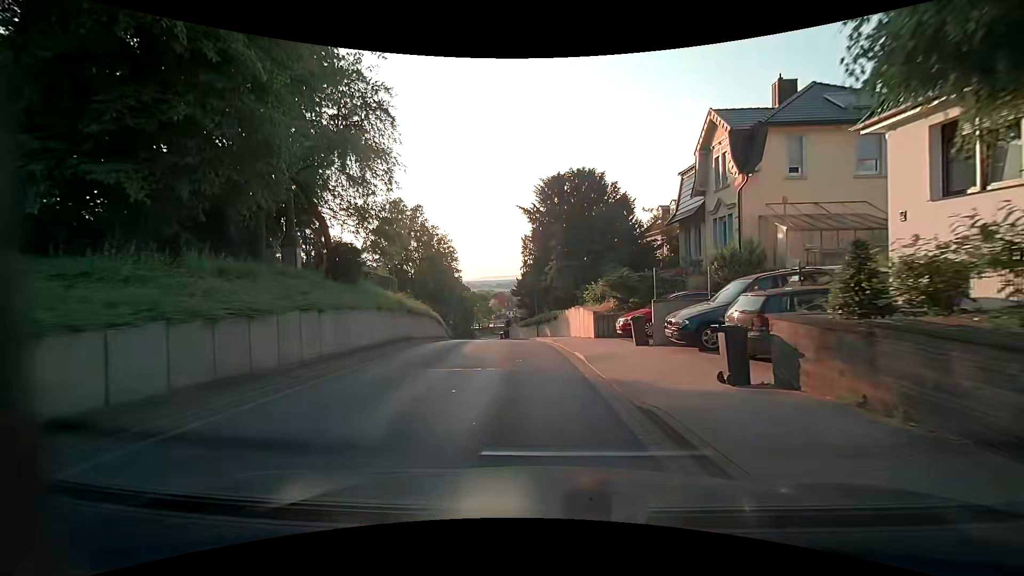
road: residential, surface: asphalt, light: Day
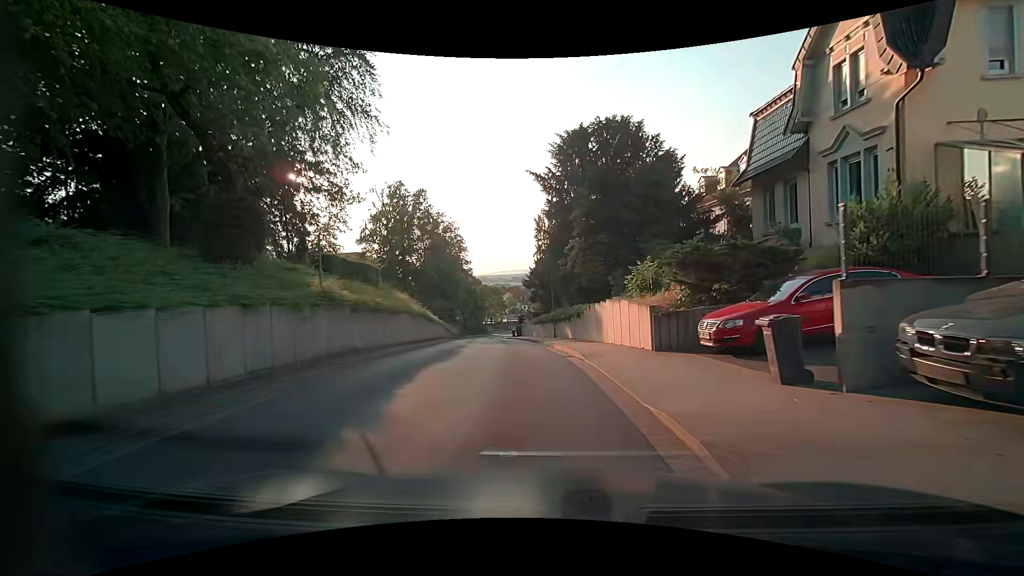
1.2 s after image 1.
(-0.1, +8.4) m; -2°
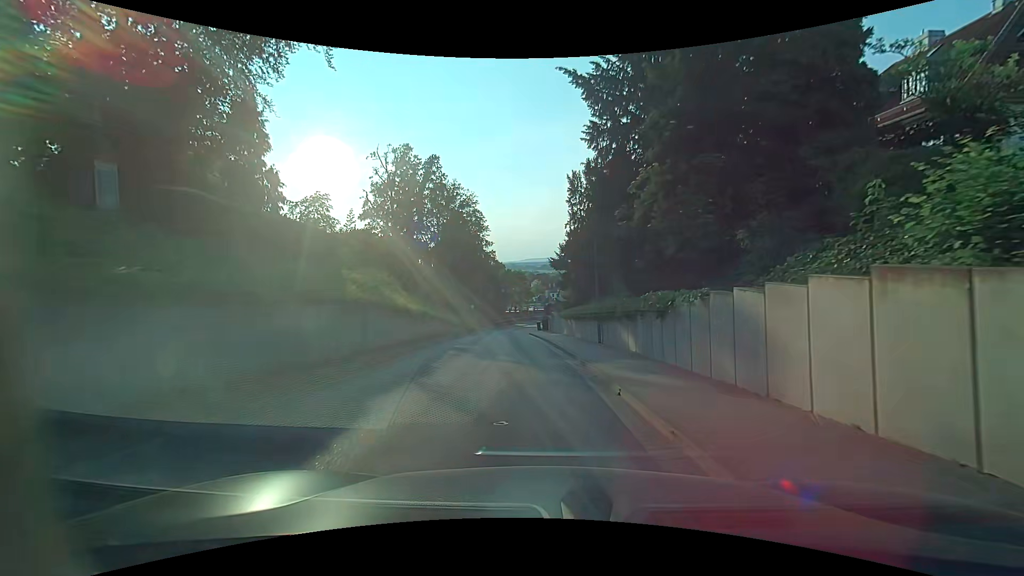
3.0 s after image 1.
(-0.3, +11.8) m; -2°
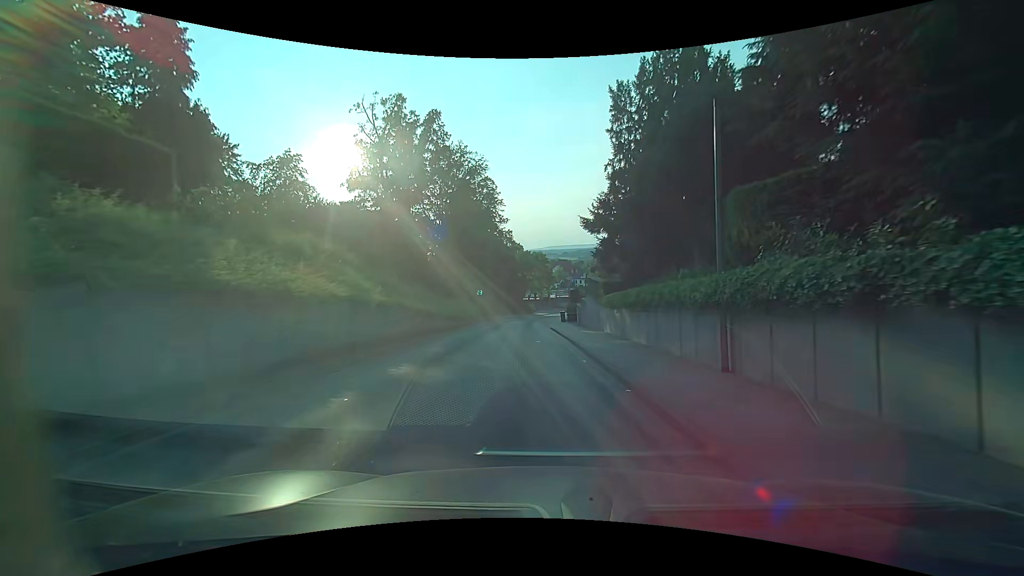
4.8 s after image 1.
(-0.4, +12.0) m; -3°
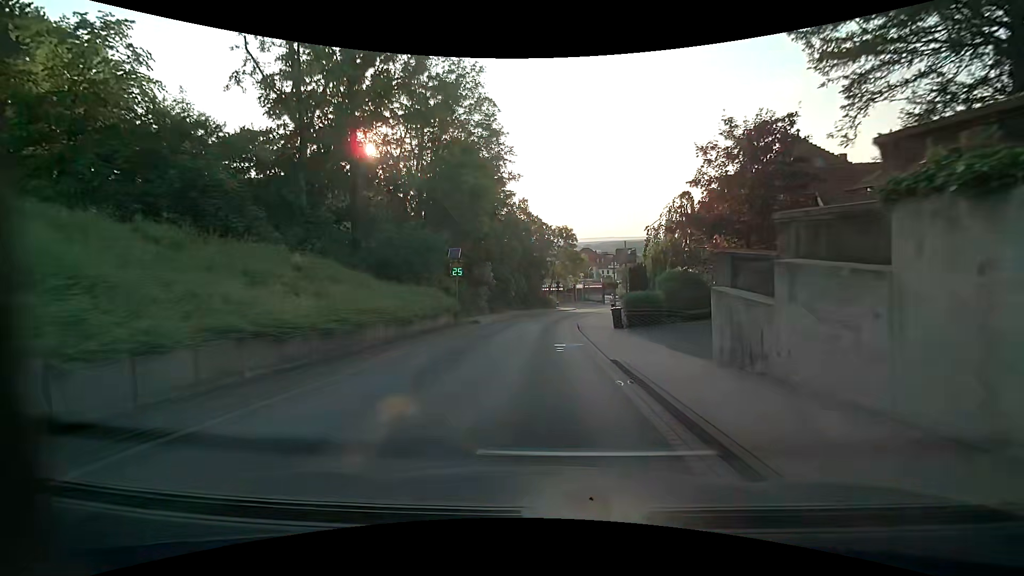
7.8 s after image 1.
(-0.9, +22.5) m; -3°
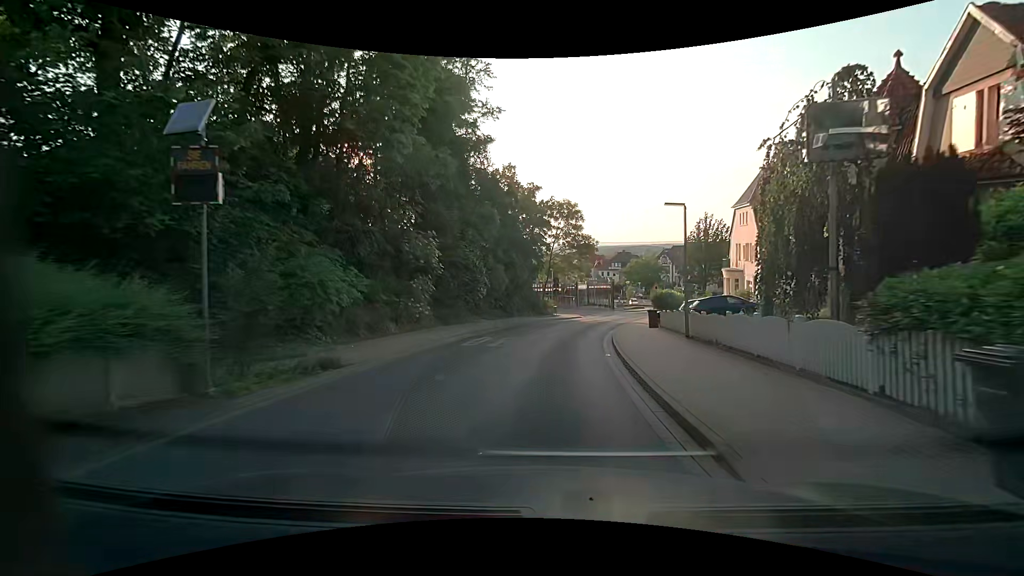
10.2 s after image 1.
(0.0, +19.4) m; +1°
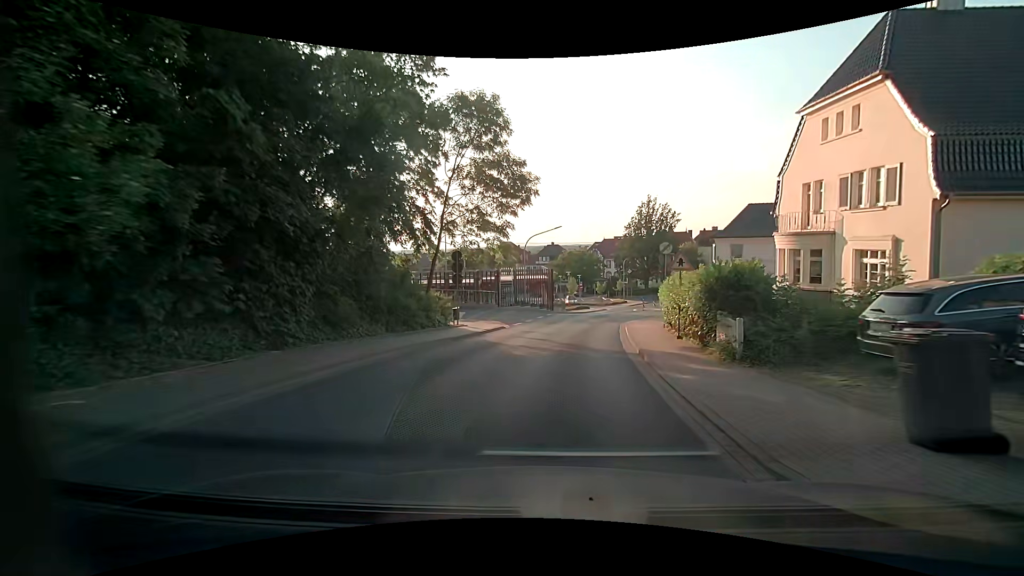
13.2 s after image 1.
(+1.3, +24.3) m; +8°
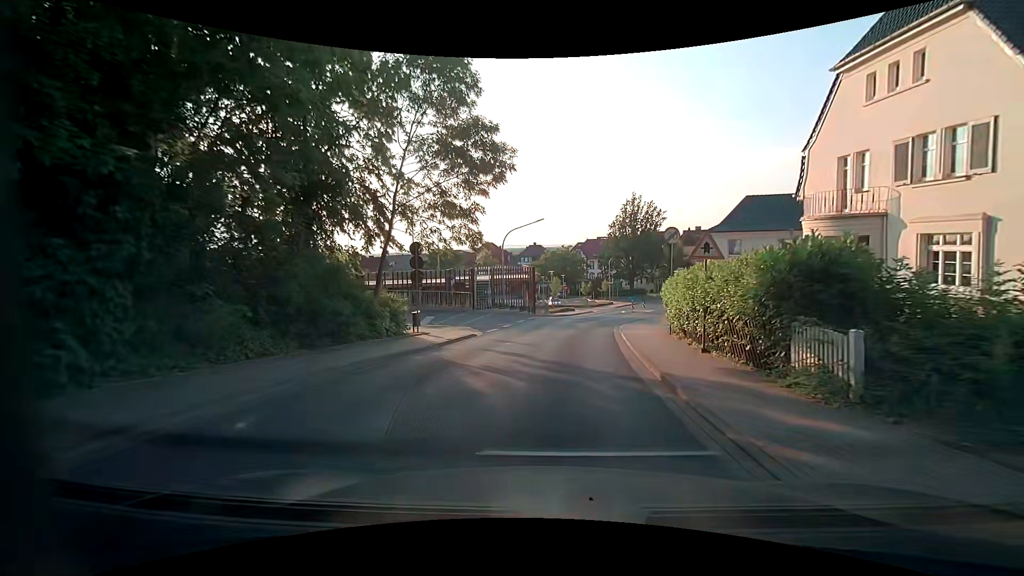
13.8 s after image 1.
(+0.1, +4.7) m; +3°
(0, +10) (+1, +20) (+2, +30) (+5, +39) (+9, +49) (+12, +58) (+16, +67) (+19, +77) (+23, +86) (+27, +95) m
